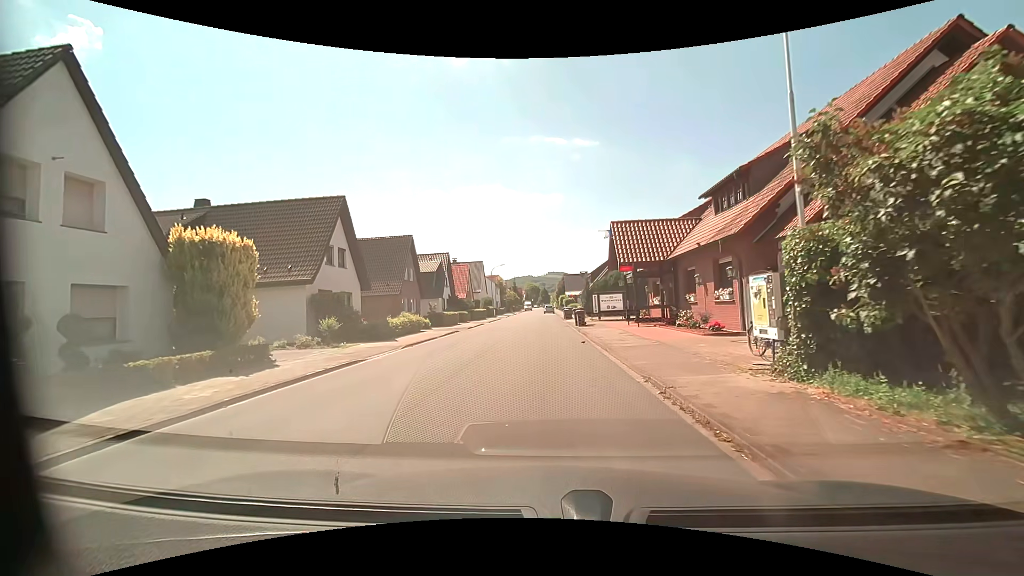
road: residential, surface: asphalt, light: Day
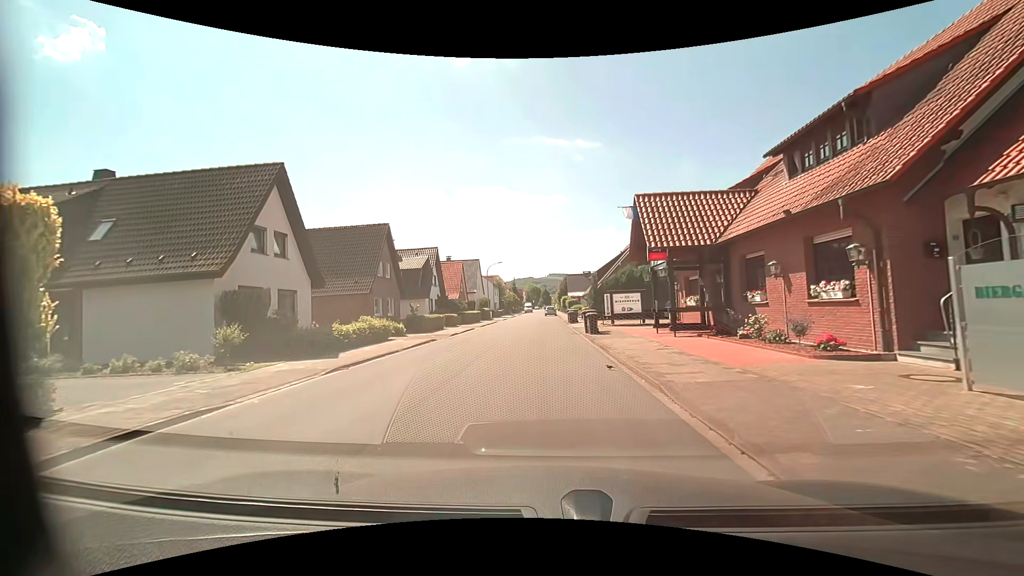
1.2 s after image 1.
(0.0, +6.7) m; 0°
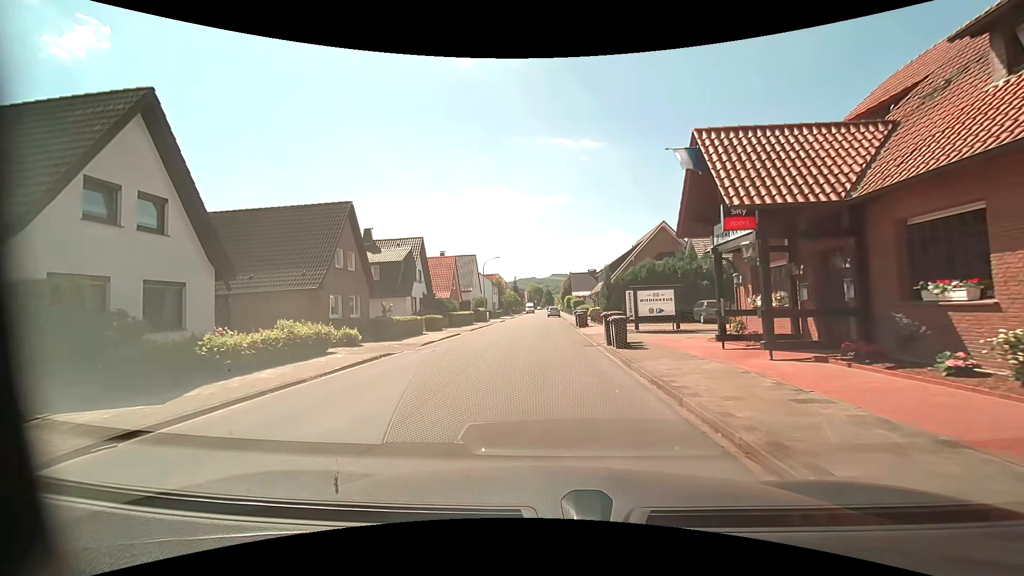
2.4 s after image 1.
(0.0, +7.4) m; -1°
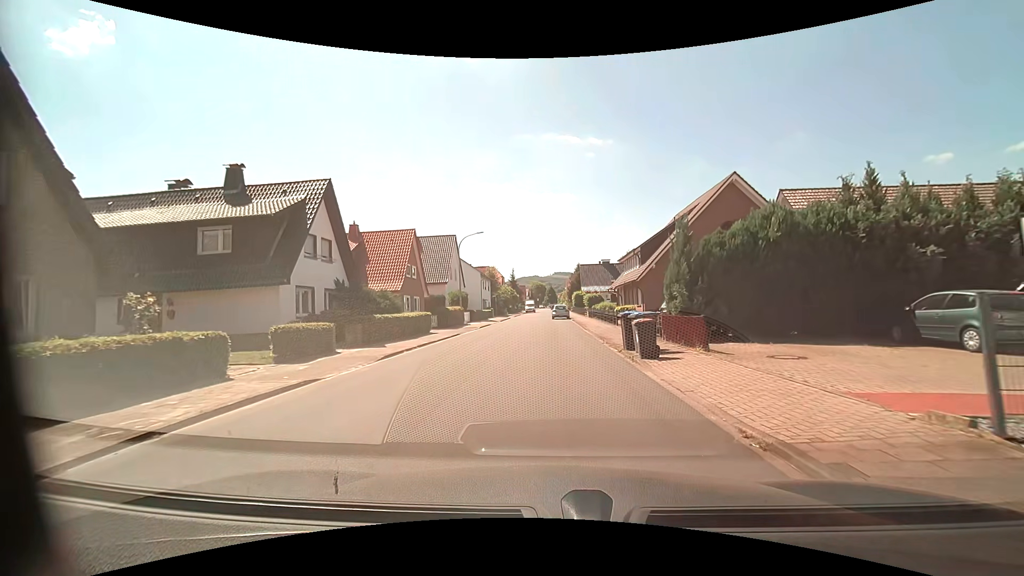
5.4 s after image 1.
(0.0, +19.3) m; 0°
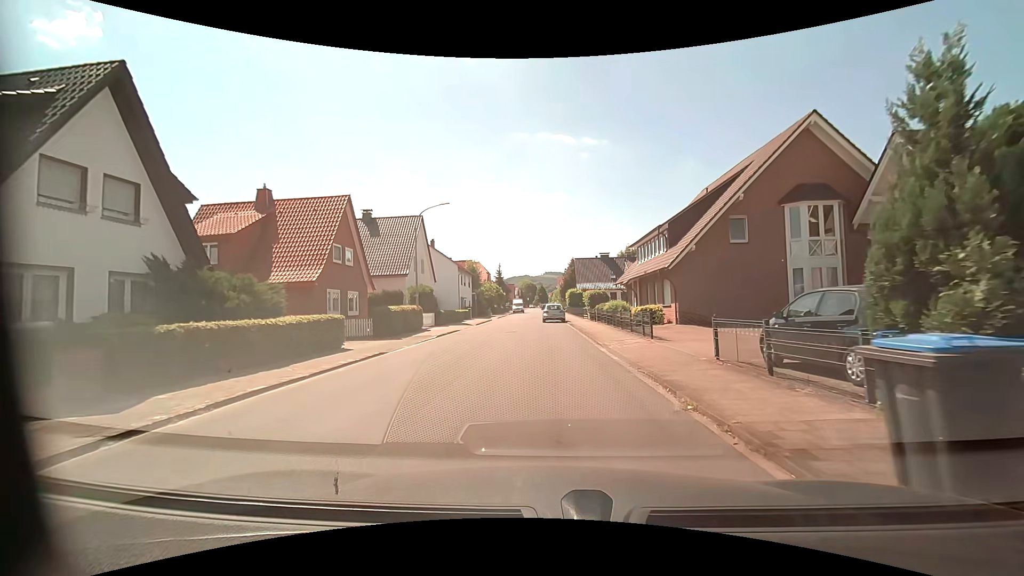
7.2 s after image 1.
(0.0, +11.5) m; +1°
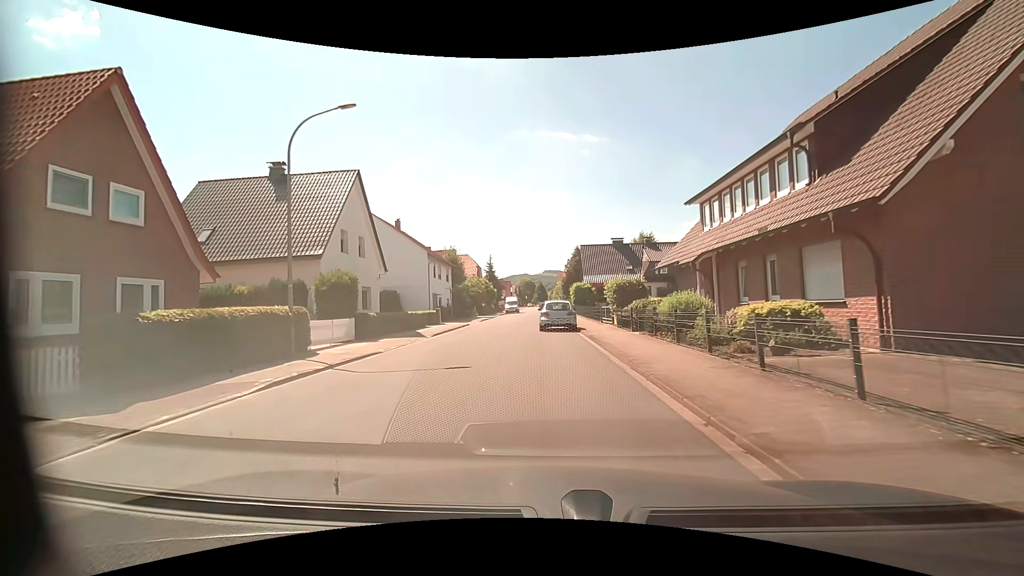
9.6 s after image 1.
(0.0, +15.1) m; 0°
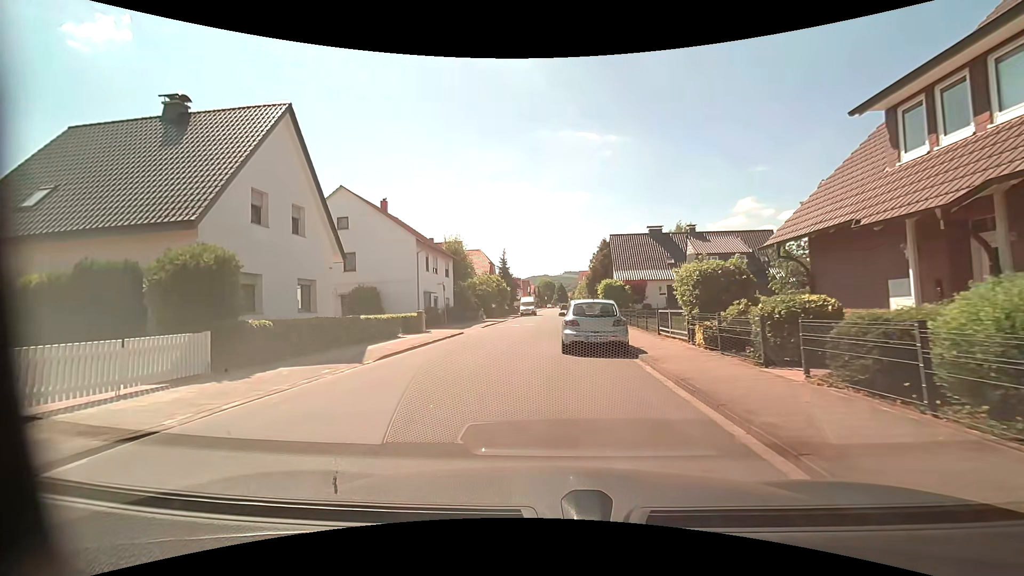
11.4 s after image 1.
(-0.1, +10.3) m; -2°
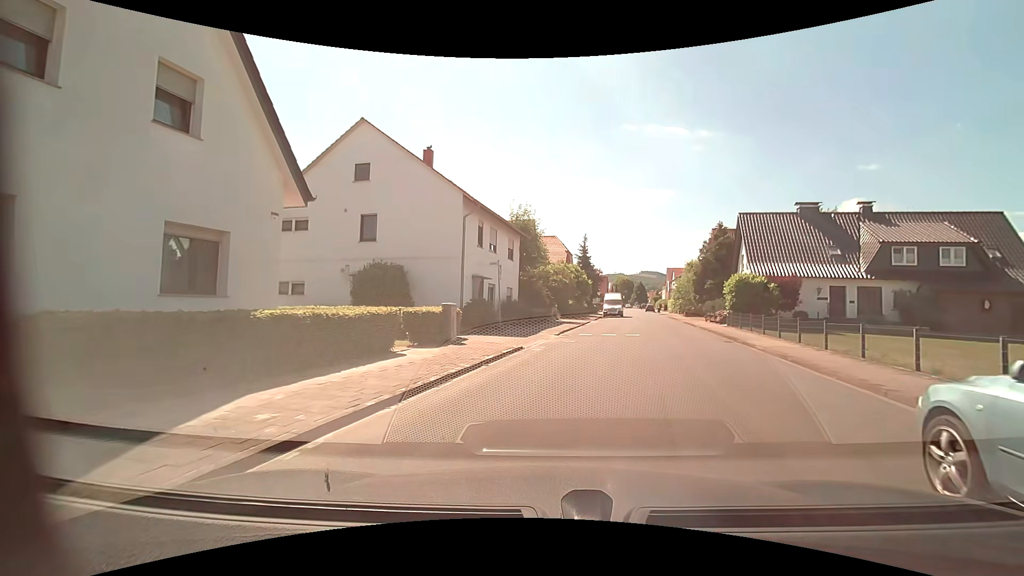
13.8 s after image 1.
(-1.5, +12.2) m; -9°
